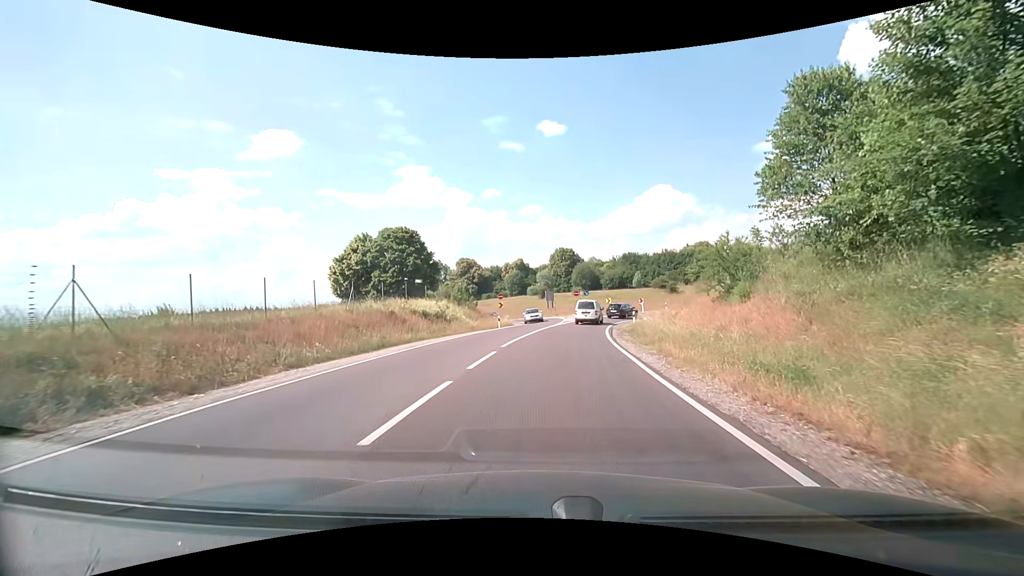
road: primary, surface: asphalt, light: Day
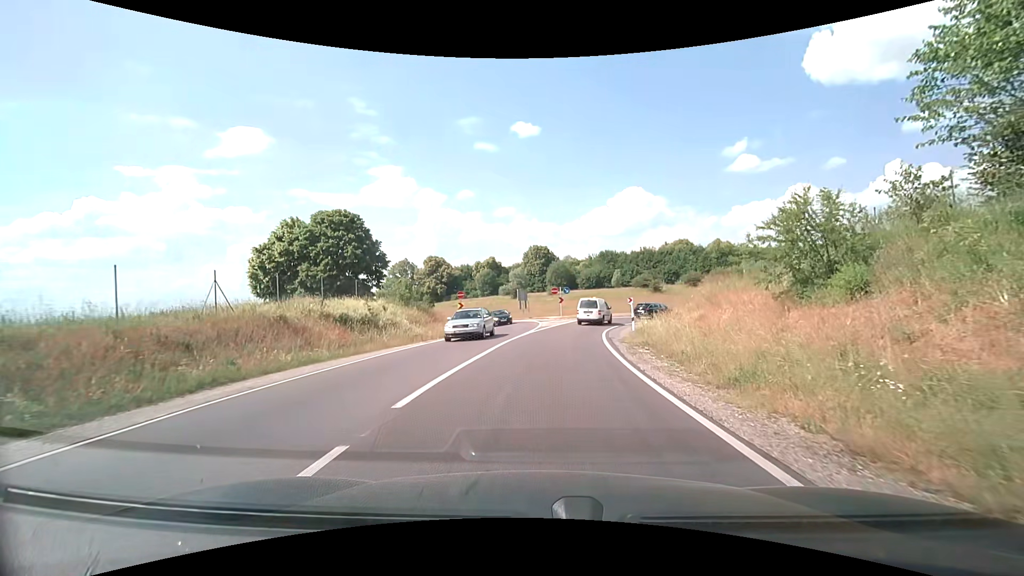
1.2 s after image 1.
(+0.3, +10.1) m; +3°
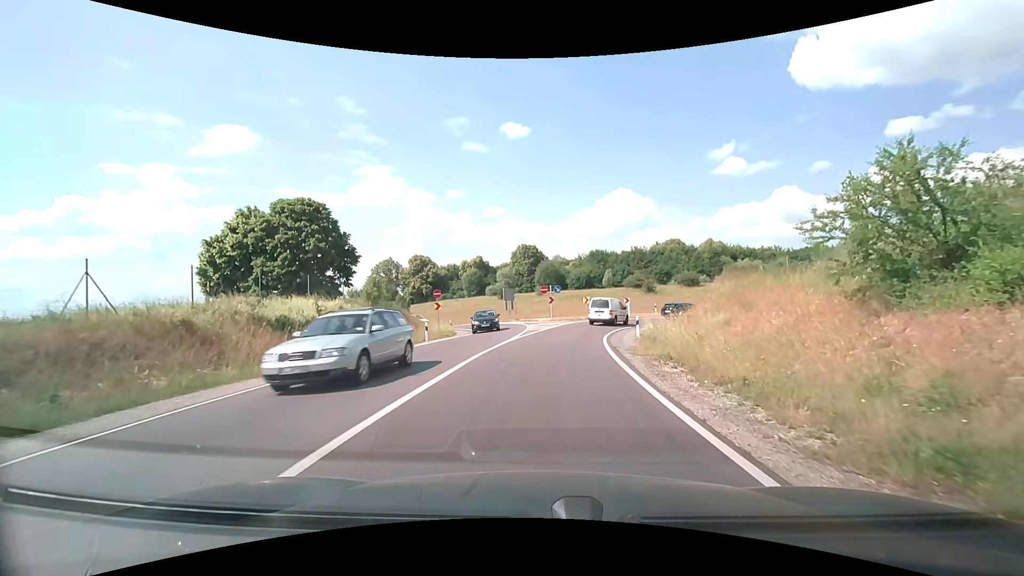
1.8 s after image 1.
(0.0, +4.8) m; +1°
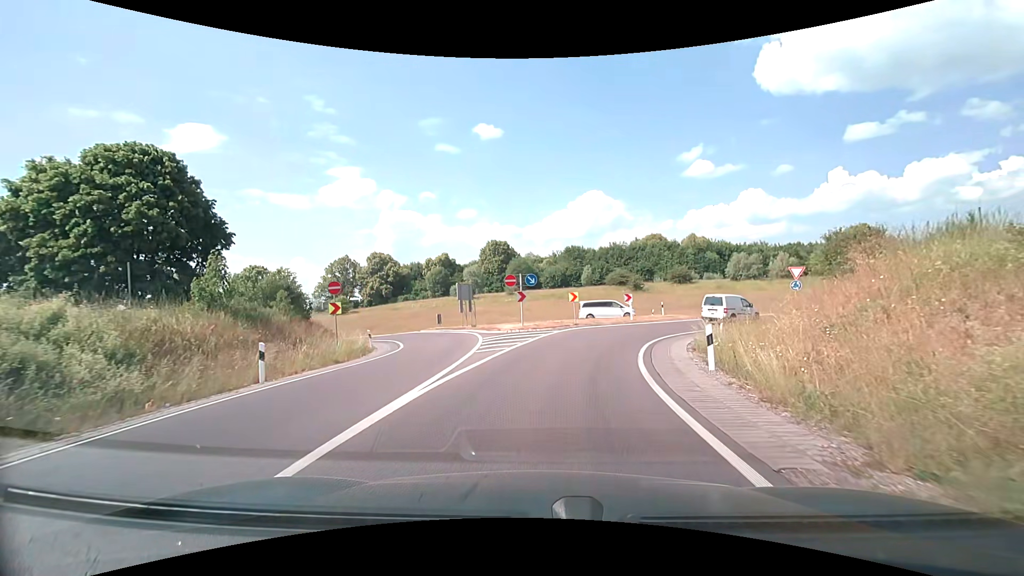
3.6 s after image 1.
(+0.4, +13.8) m; +3°
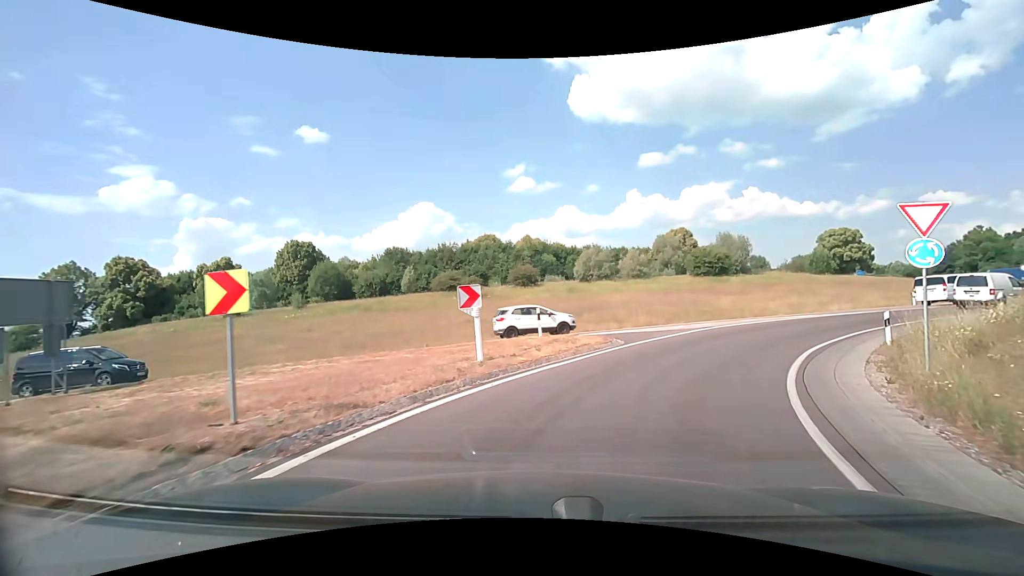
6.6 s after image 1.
(+3.0, +21.9) m; +19°
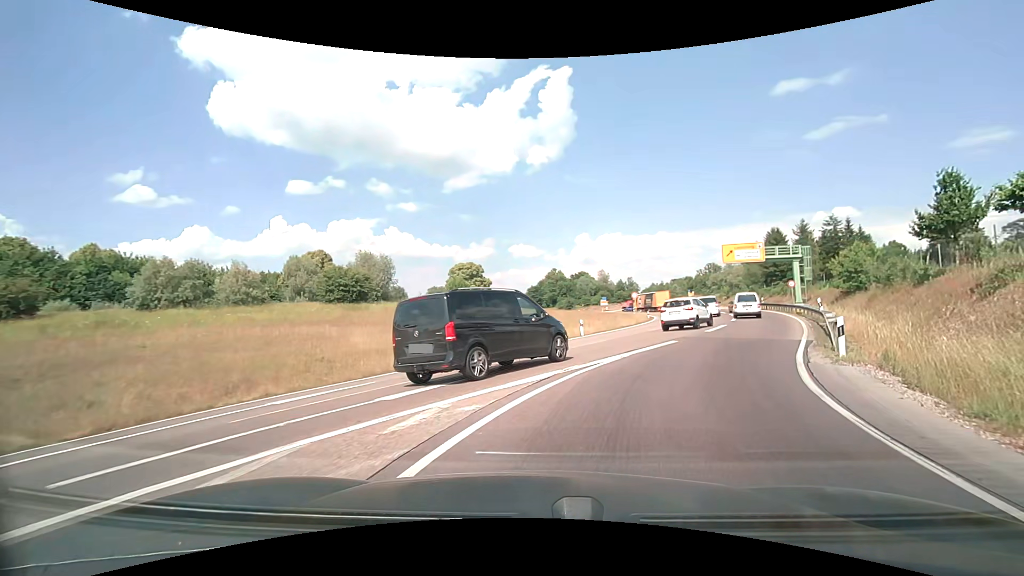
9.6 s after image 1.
(+5.7, +18.9) m; +39°
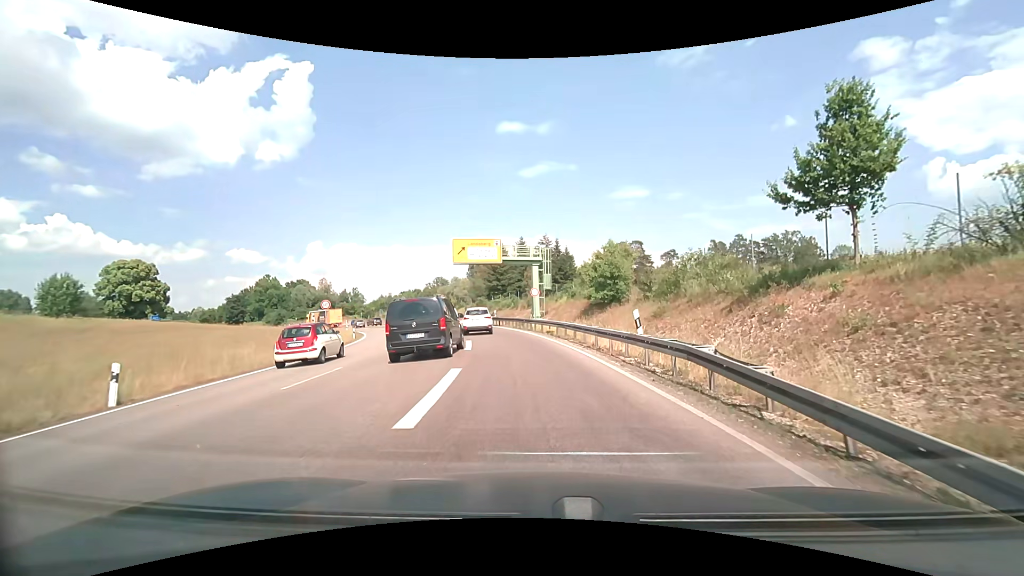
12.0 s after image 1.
(+5.0, +17.3) m; +31°
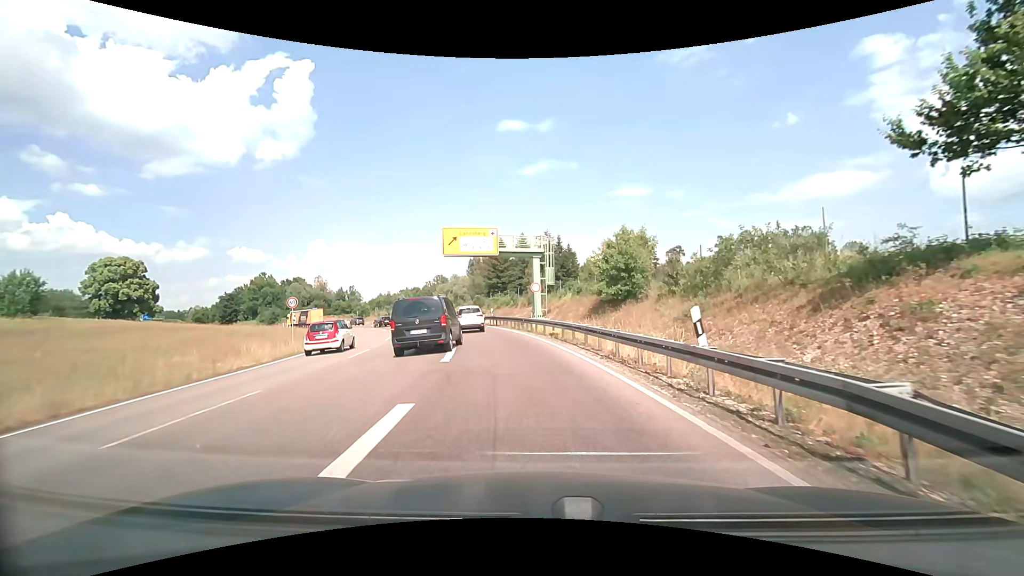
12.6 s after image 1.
(0.0, +4.8) m; 0°
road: trunk
(0, +10) (-2, +20) (-5, +30) (-8, +39) (-12, +48) (-15, +57) (-20, +67) (-24, +75) (-29, +84) (-35, +92) m
